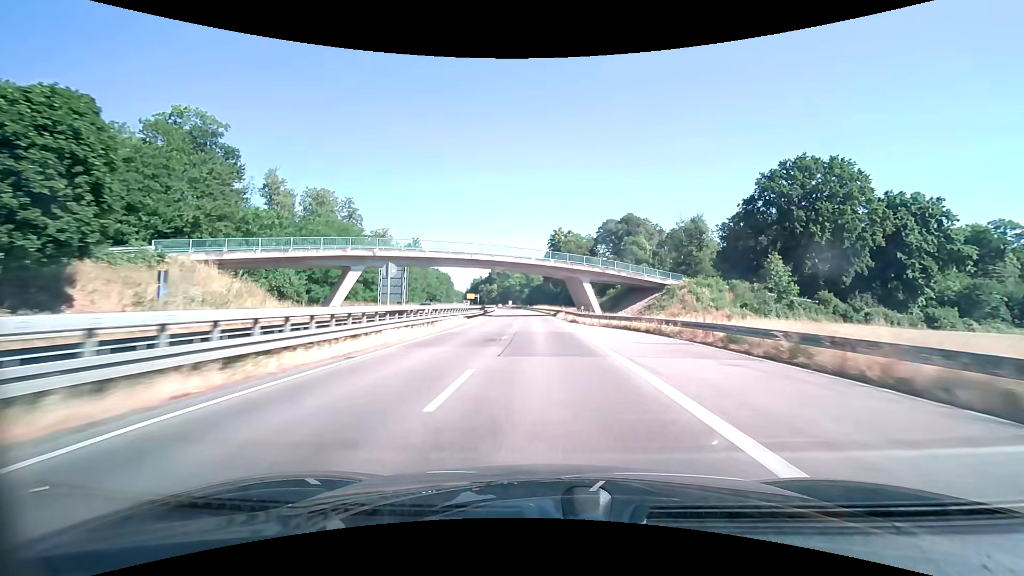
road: trunk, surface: asphalt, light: Day
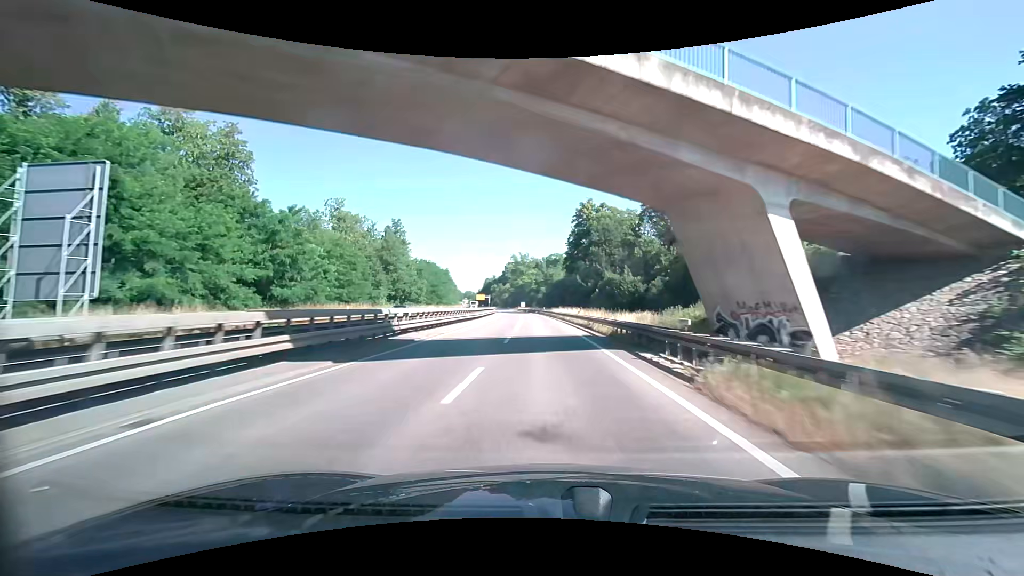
(-0.9, +47.0) m; -2°
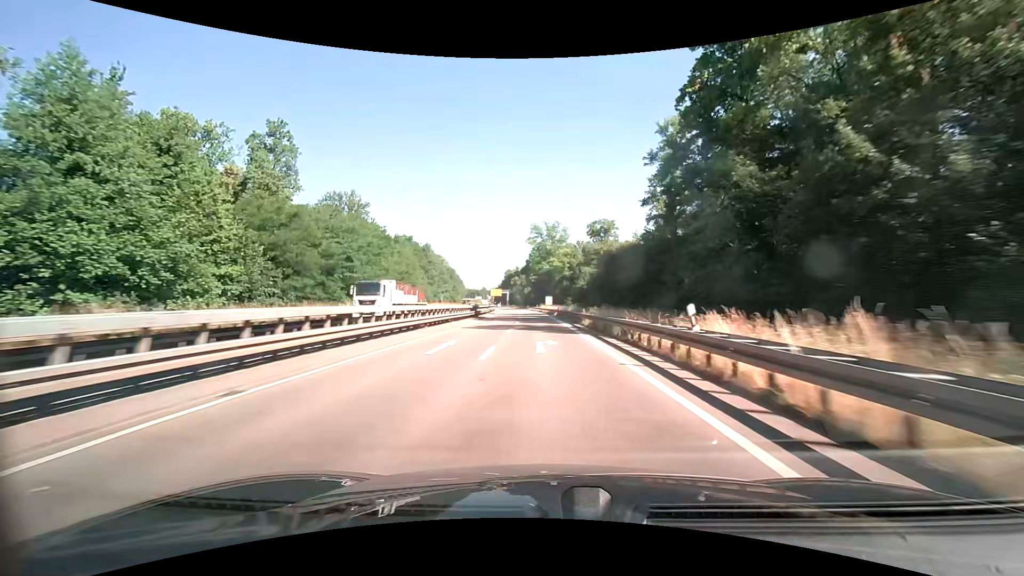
(-2.1, +78.3) m; -3°
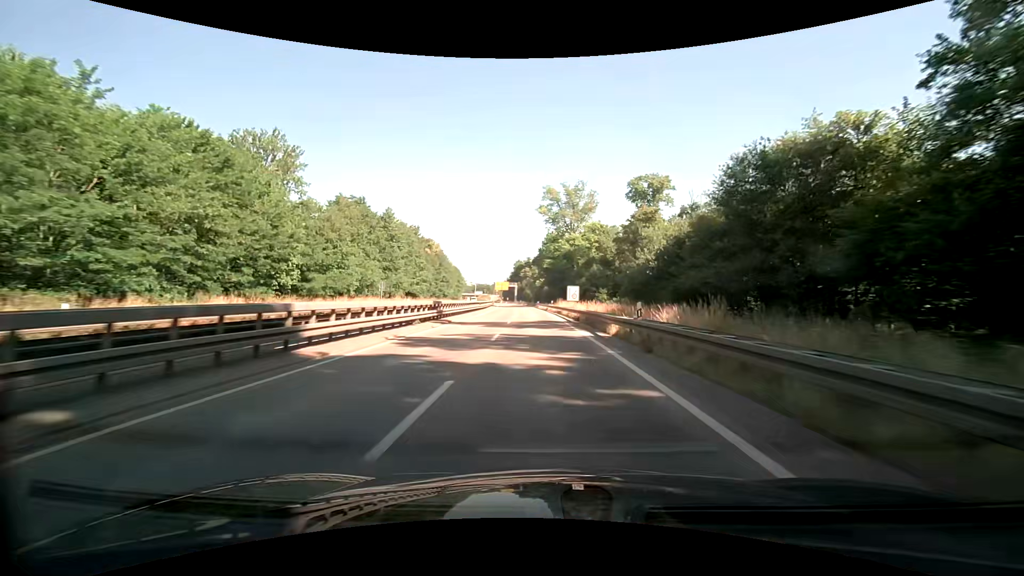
(-0.7, +42.8) m; -1°
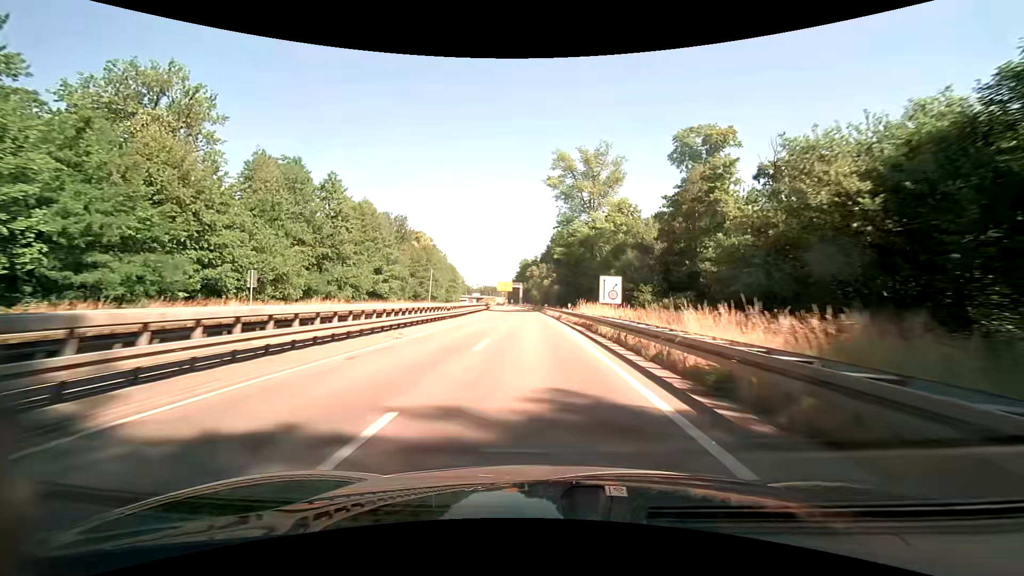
(-0.3, +25.7) m; -1°
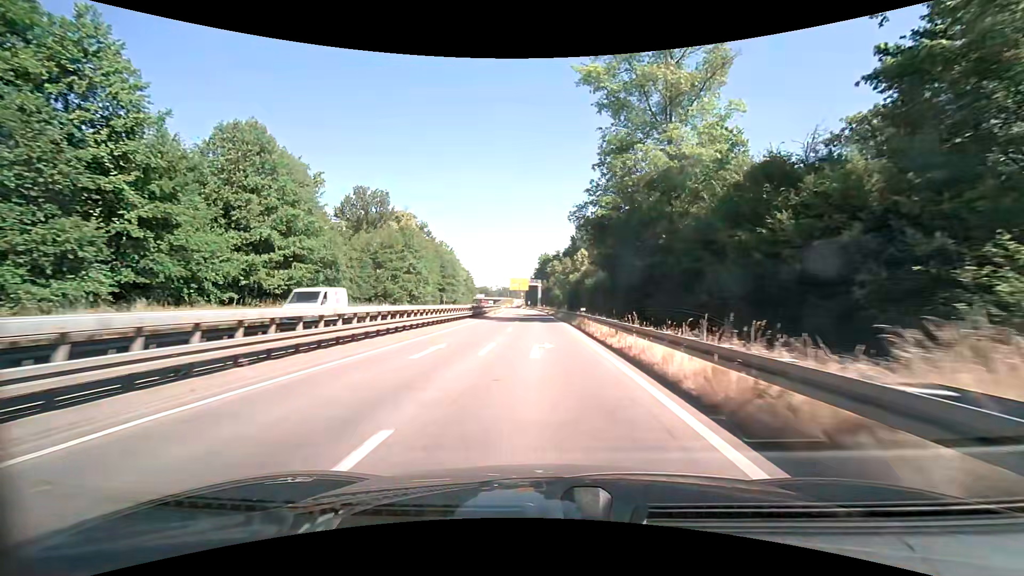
(-0.8, +36.5) m; -2°
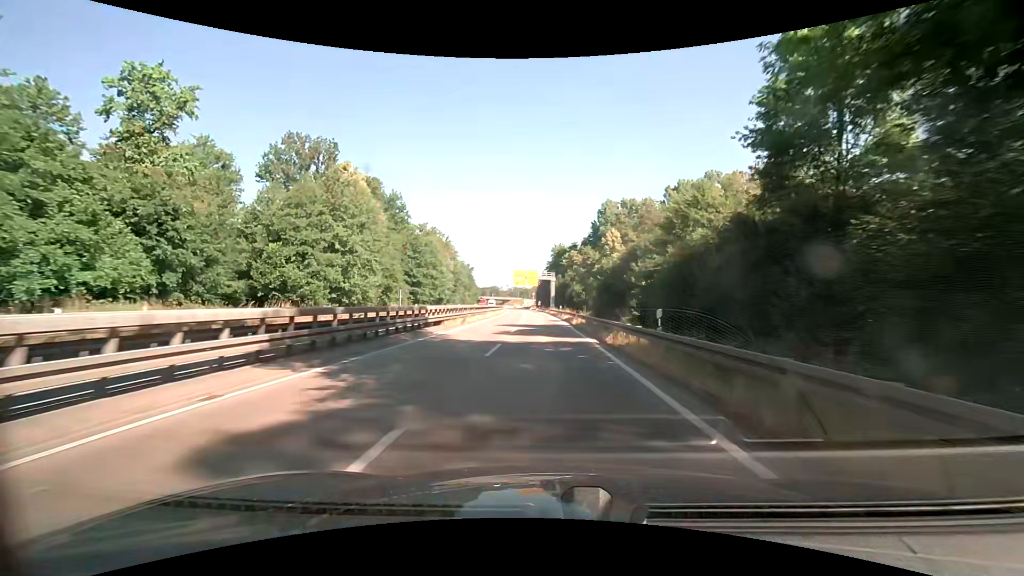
(-0.5, +35.5) m; -2°
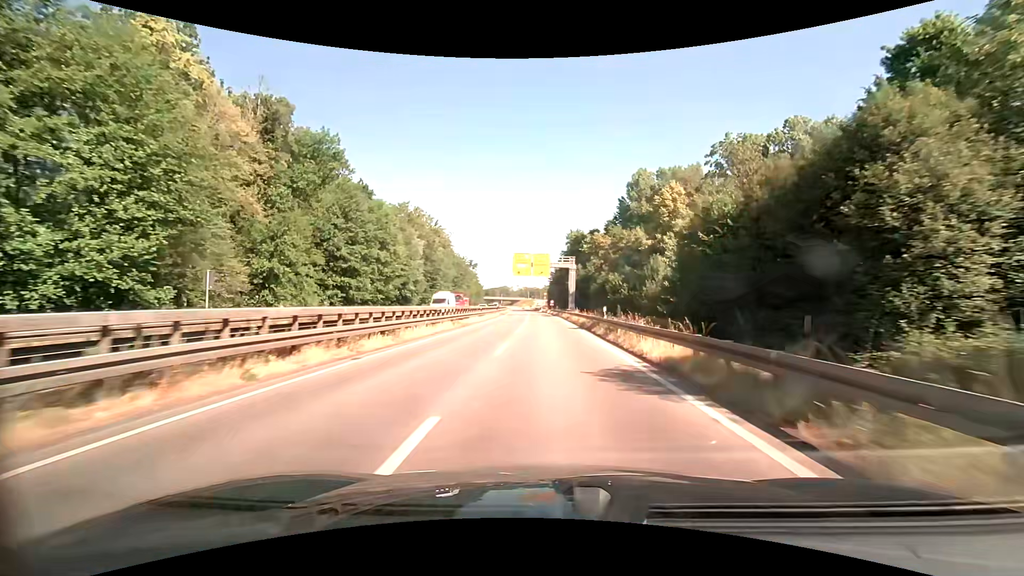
(-0.3, +35.4) m; -1°
(0, +10) (0, +20) (0, +30) (0, +40) (-1, +50) (-1, +60) (-1, +70) (-1, +80) (-2, +90) (-2, +100) m
